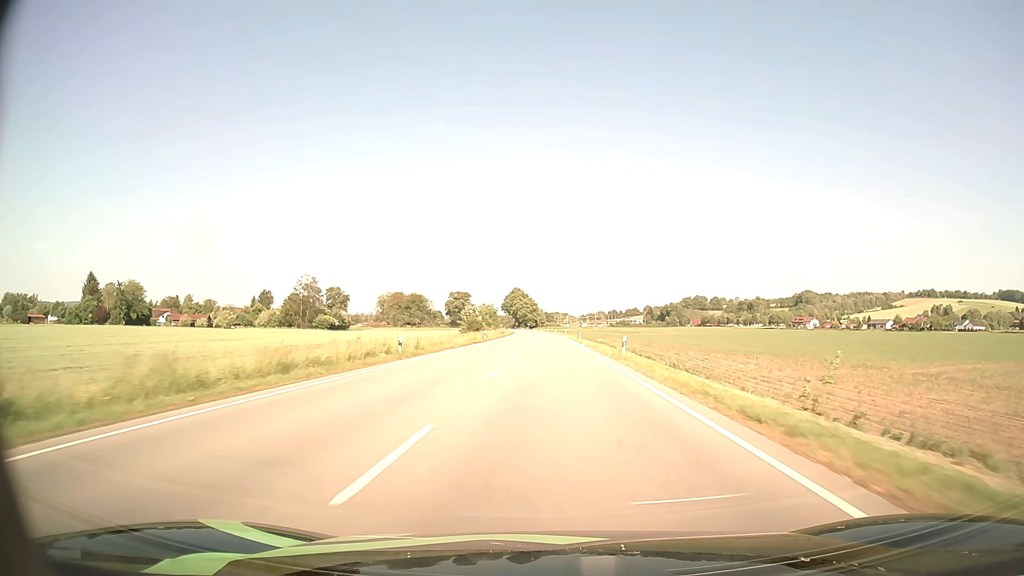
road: primary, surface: asphalt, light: Day
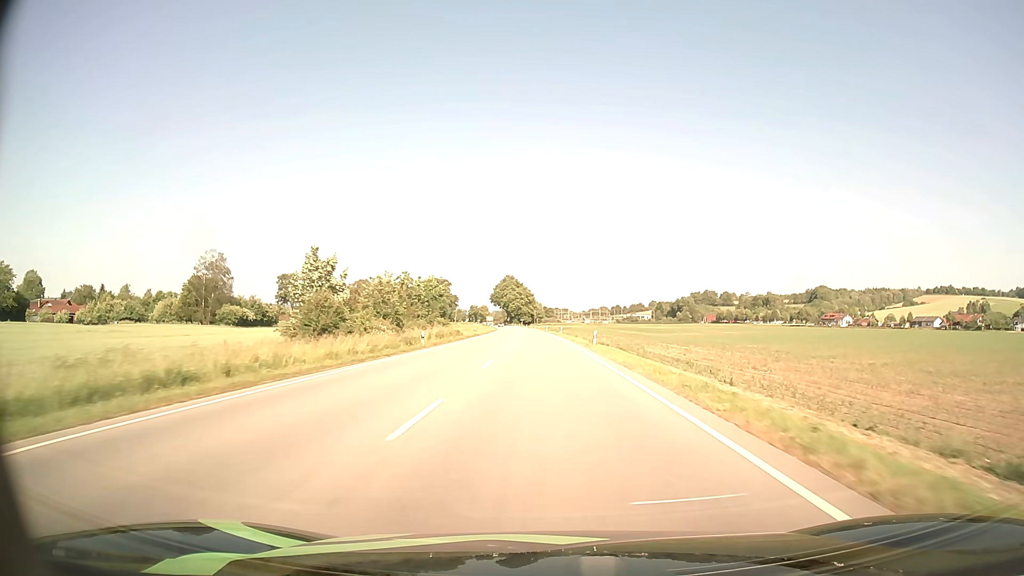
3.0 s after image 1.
(+0.1, +70.7) m; 0°
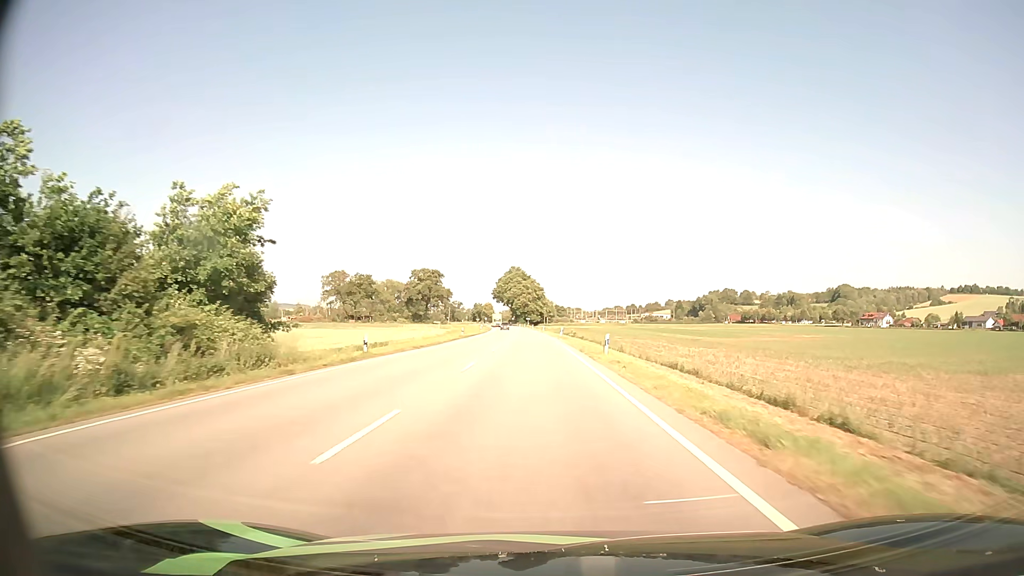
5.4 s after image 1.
(-0.3, +50.1) m; -1°
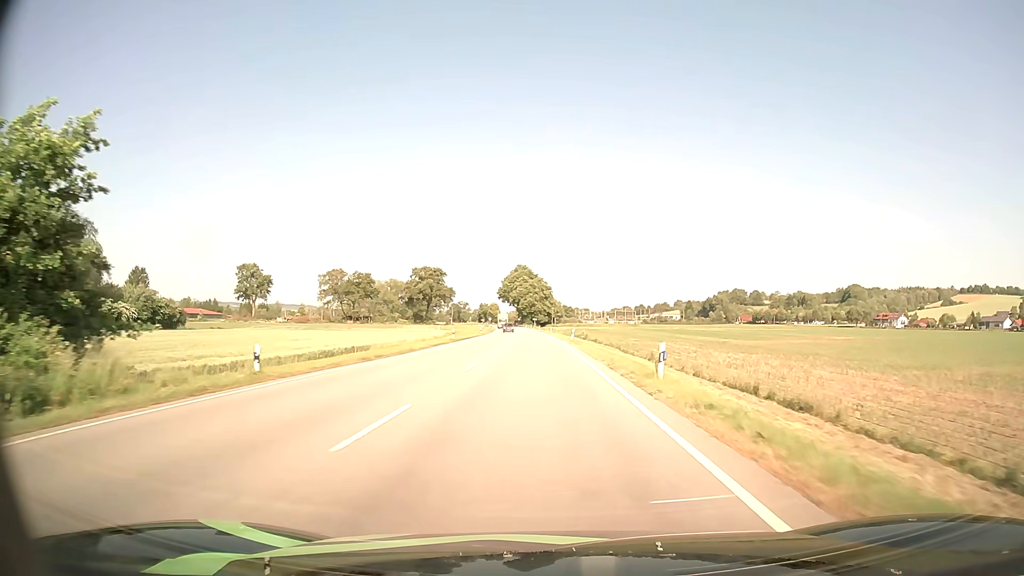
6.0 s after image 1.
(-0.1, +11.5) m; -1°
(0, +10) (0, +20) (0, +30) (-1, +40) (-1, +50) (-1, +60) (-1, +70) (-2, +80) (-2, +90) (-2, +100) m
